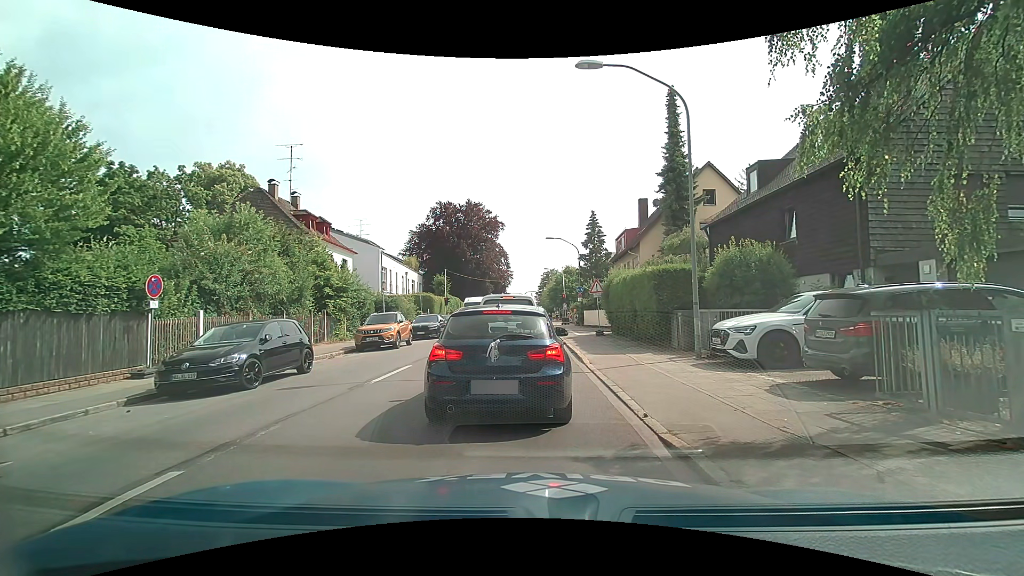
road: secondary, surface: asphalt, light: Day
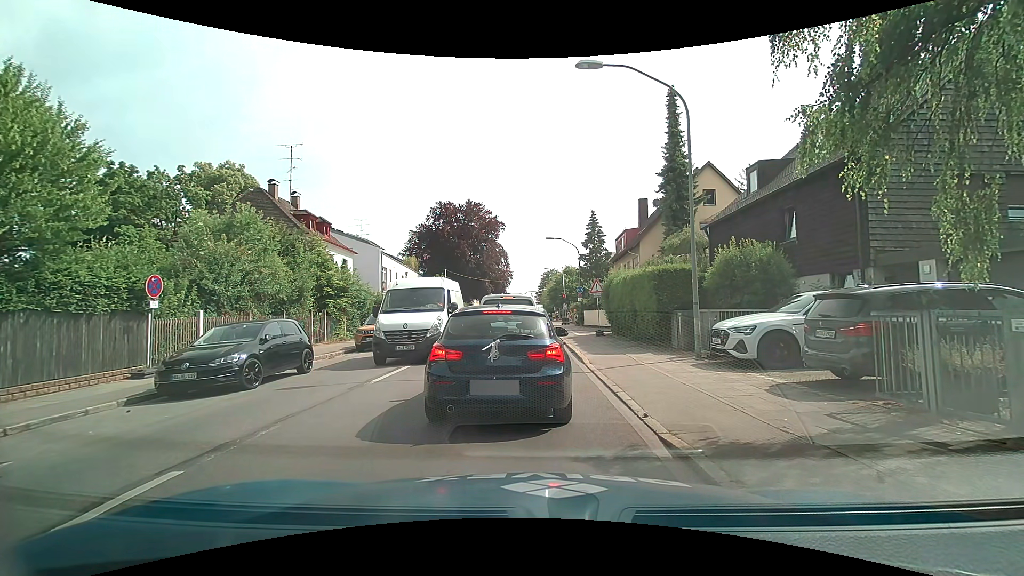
(0.0, 0.0) m; 0°
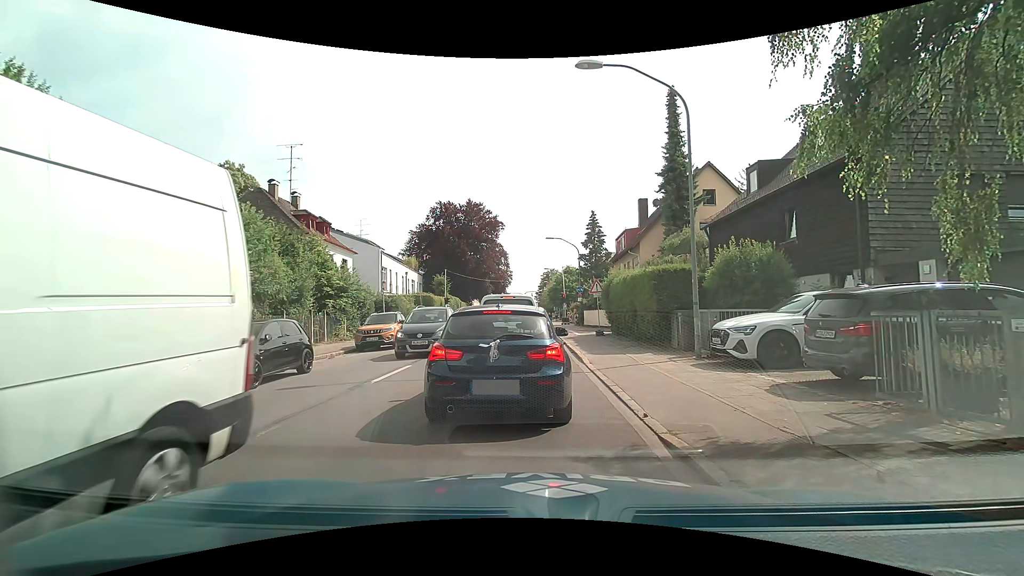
(0.0, 0.0) m; 0°
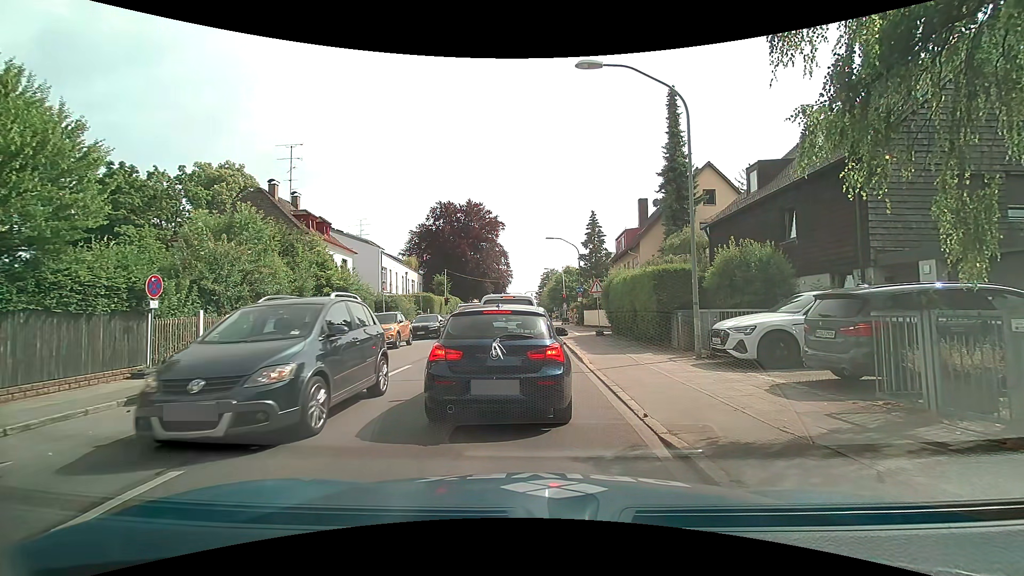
(0.0, 0.0) m; 0°
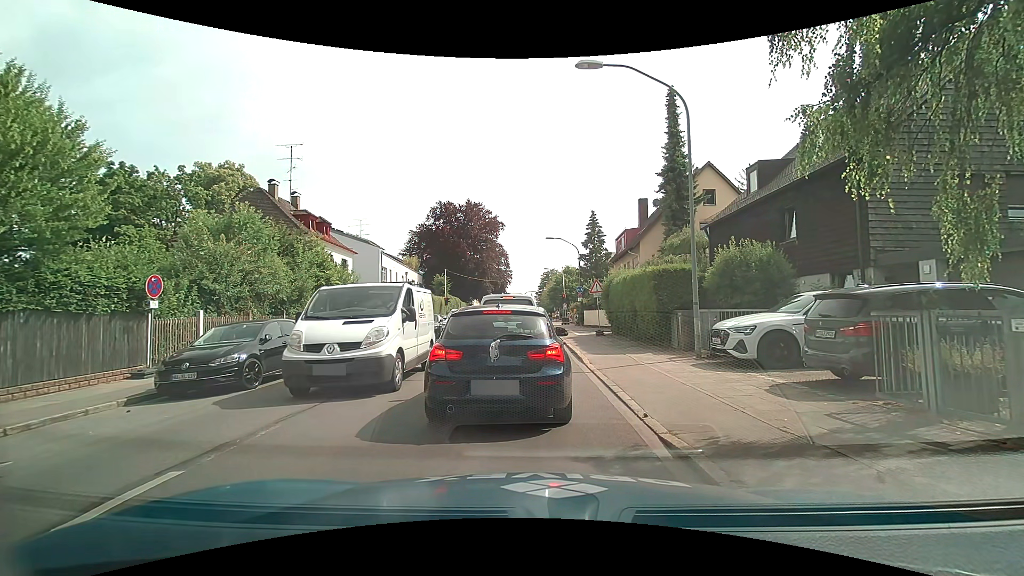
(0.0, 0.0) m; 0°
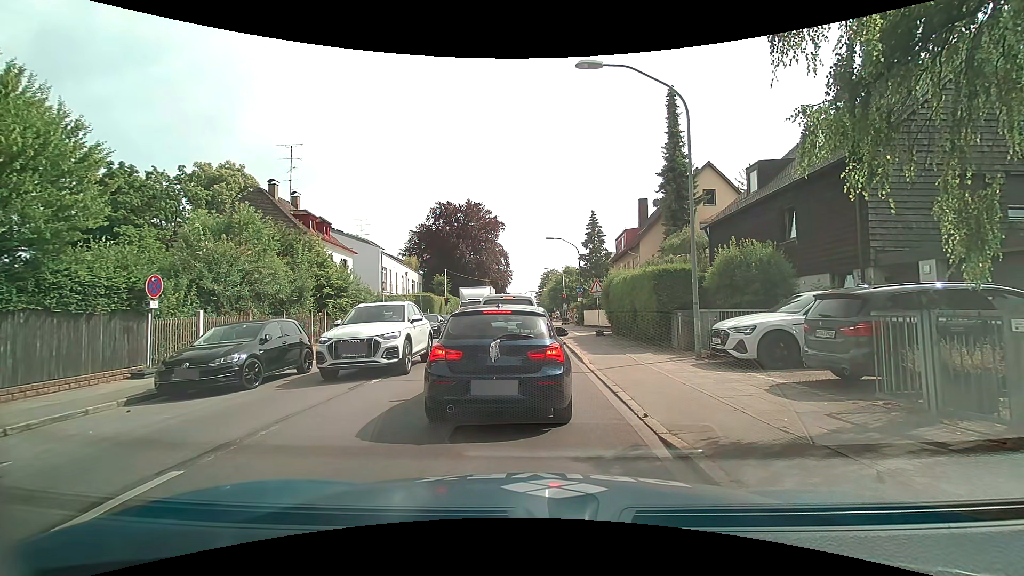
(0.0, 0.0) m; 0°
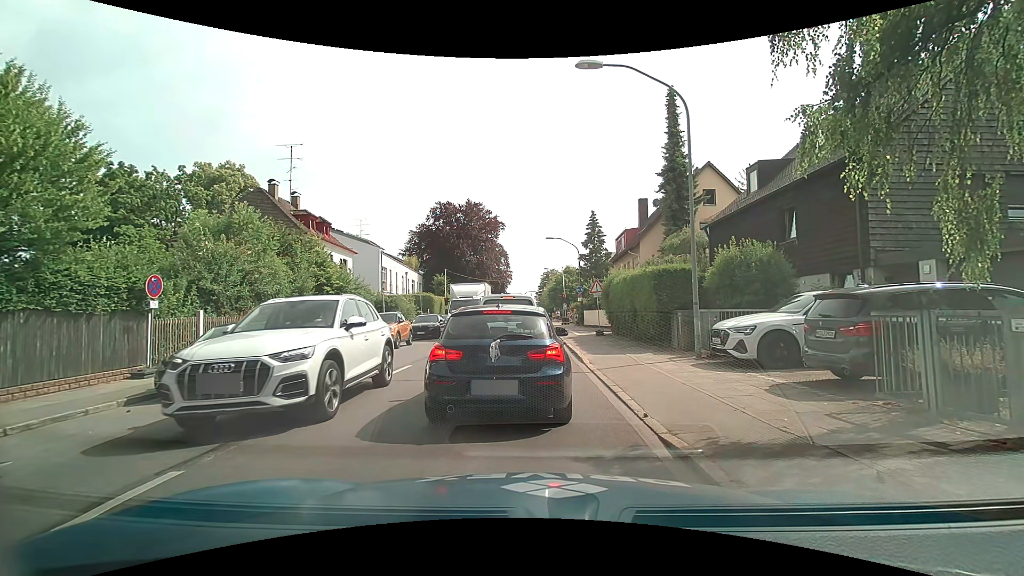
(0.0, 0.0) m; 0°
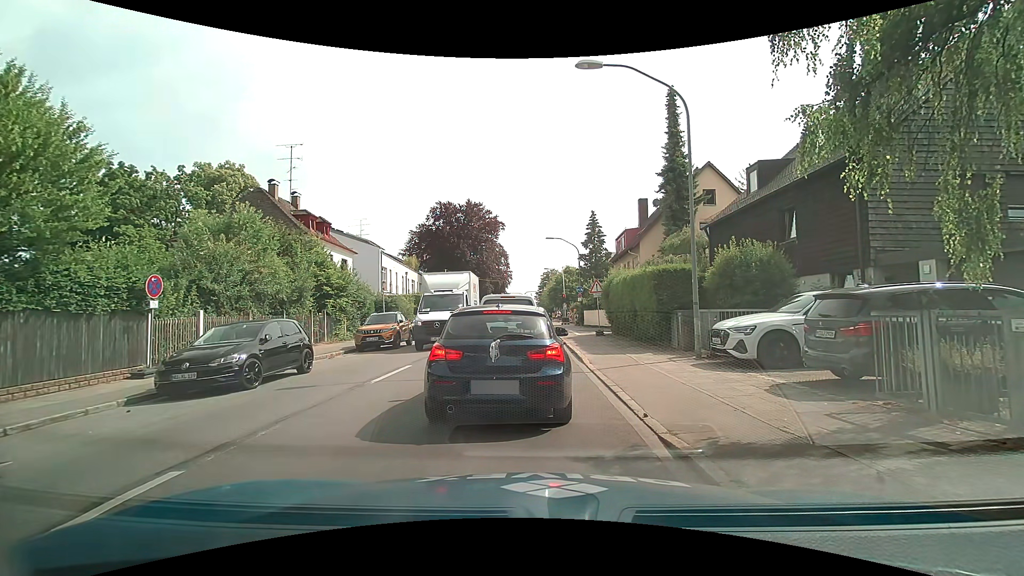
(0.0, 0.0) m; 0°
(0, +10) (0, +20) (0, +30) (0, +40) (0, +50) (+1, +60) (+1, +70) (+2, +80) (+2, +90) (+3, +100) m
